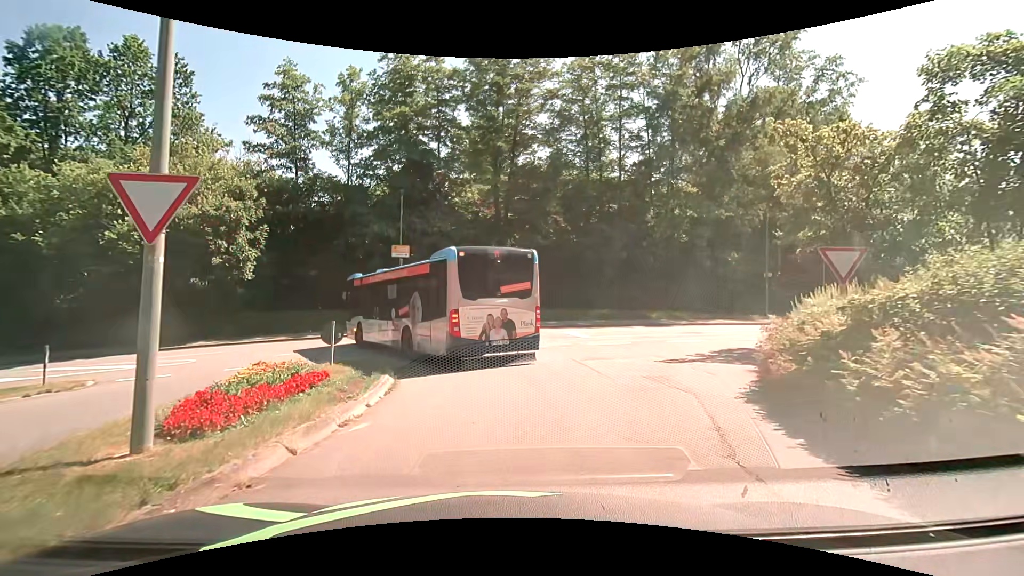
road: unclassified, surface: asphalt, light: Day
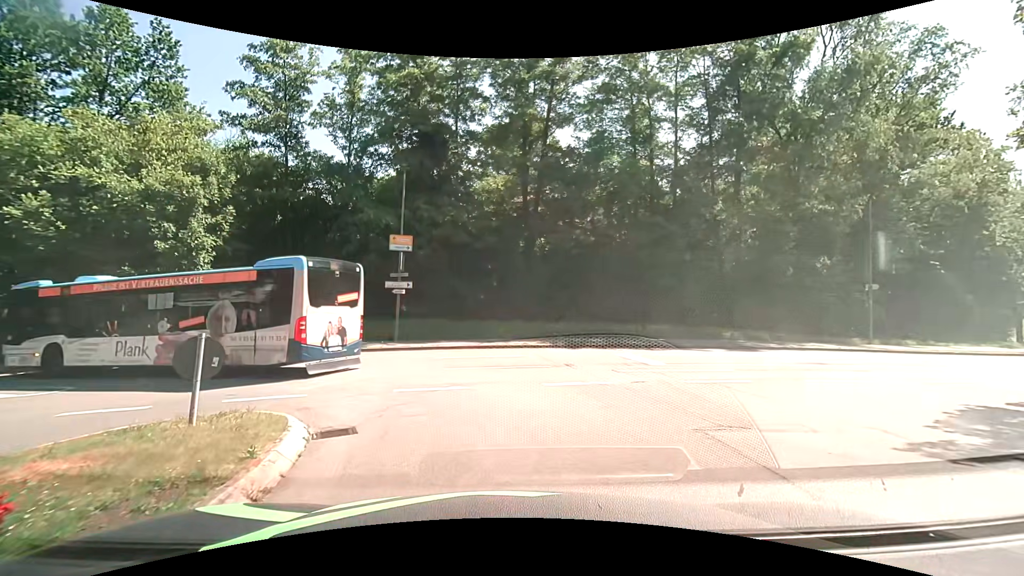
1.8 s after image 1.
(-0.2, +7.0) m; -4°
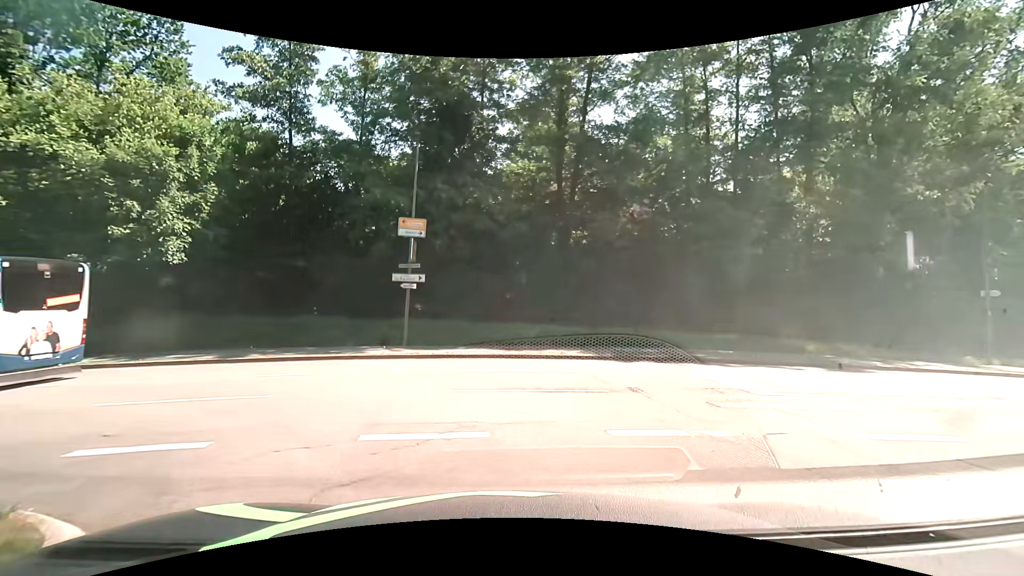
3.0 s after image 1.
(-0.1, +4.1) m; -3°
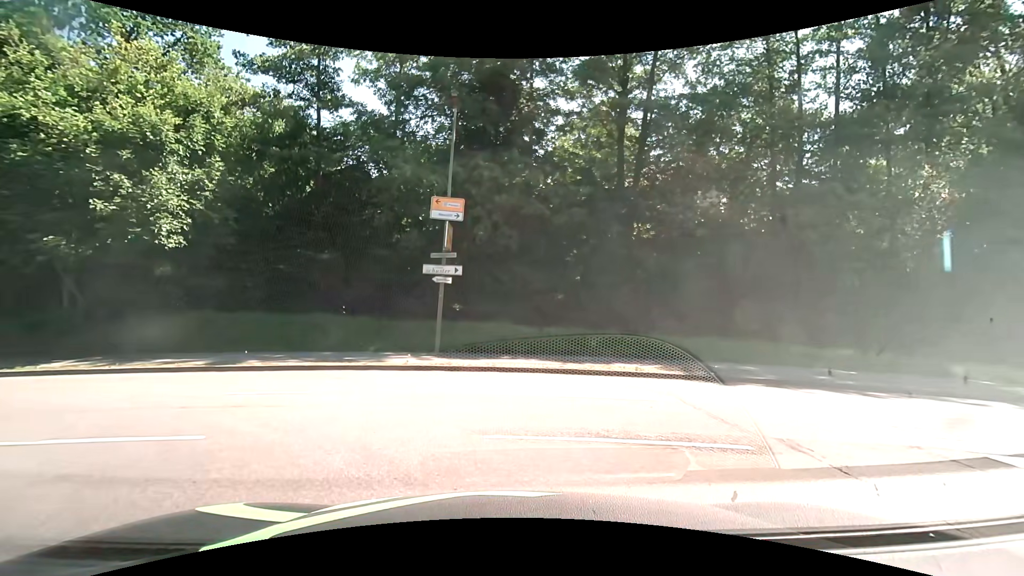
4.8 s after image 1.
(-0.1, +3.5) m; -3°
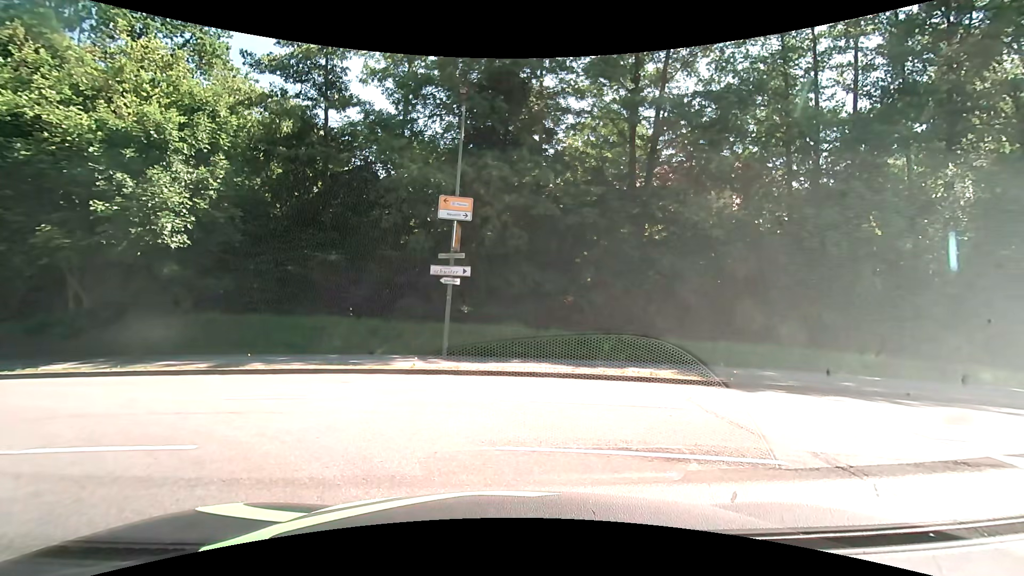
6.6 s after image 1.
(0.0, +0.5) m; 0°
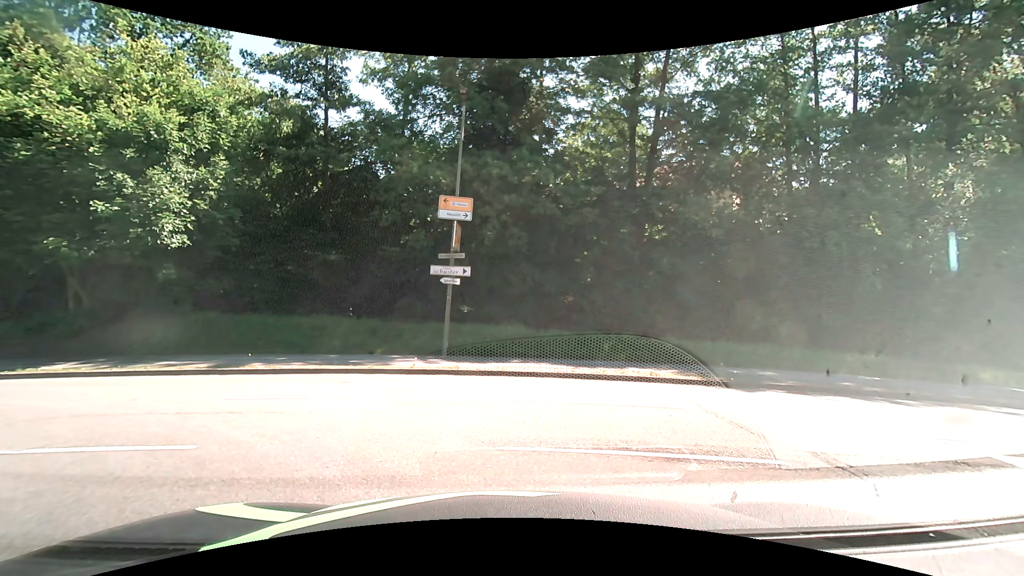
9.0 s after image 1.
(0.0, 0.0) m; 0°
